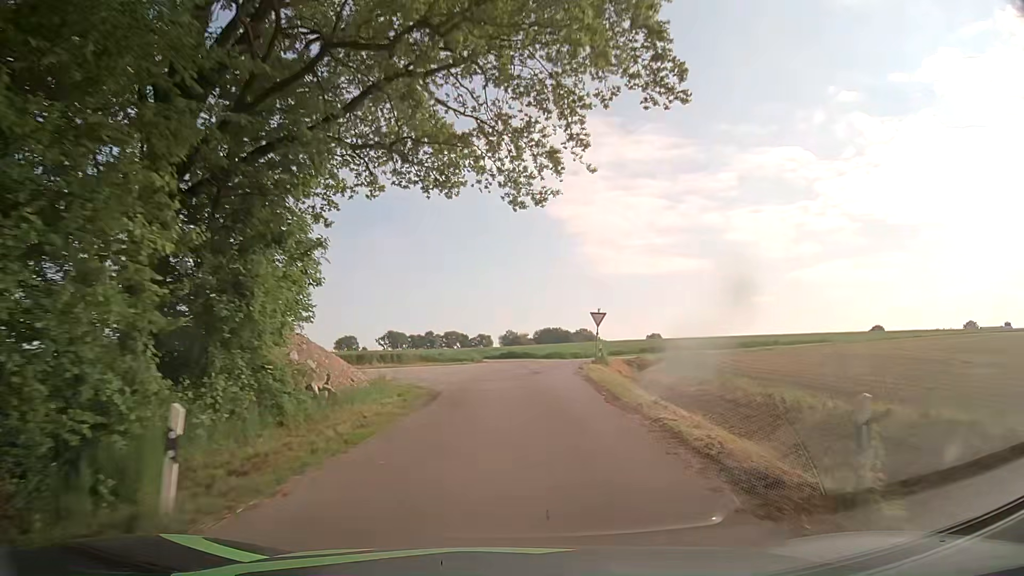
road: unclassified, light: Day
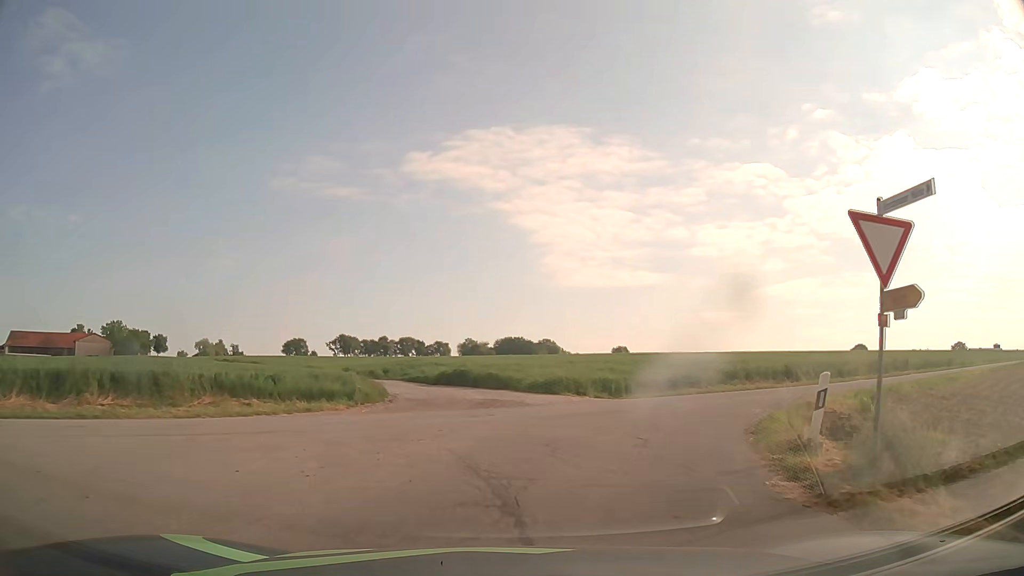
(+0.6, +27.0) m; +4°
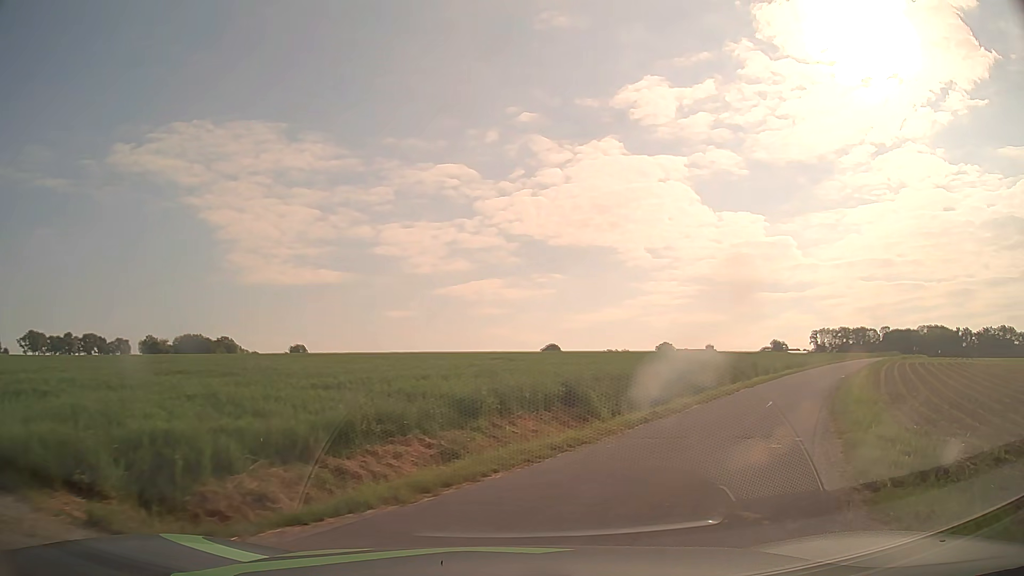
(+2.7, +13.5) m; +27°
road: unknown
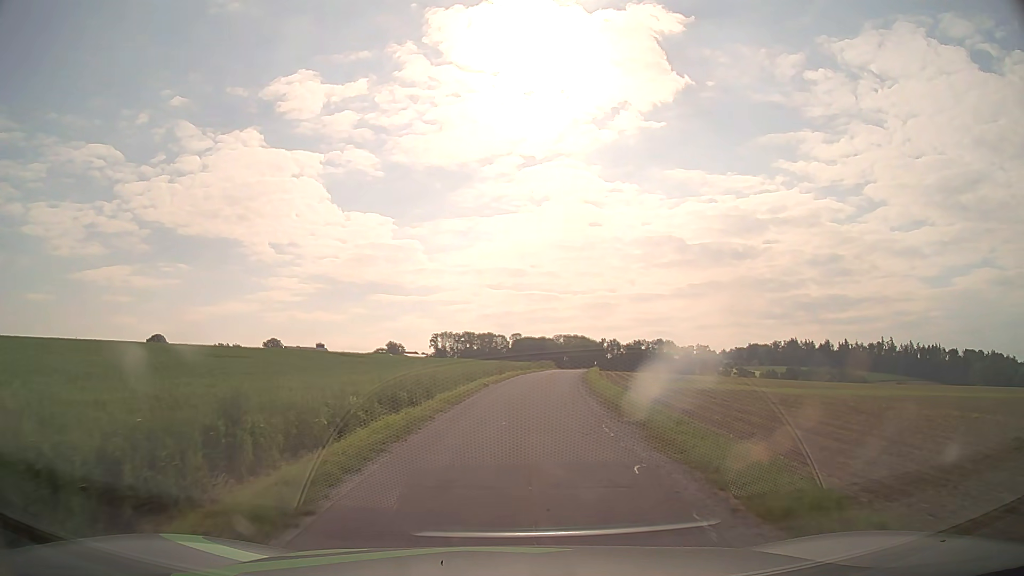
(+11.0, +25.2) m; +34°
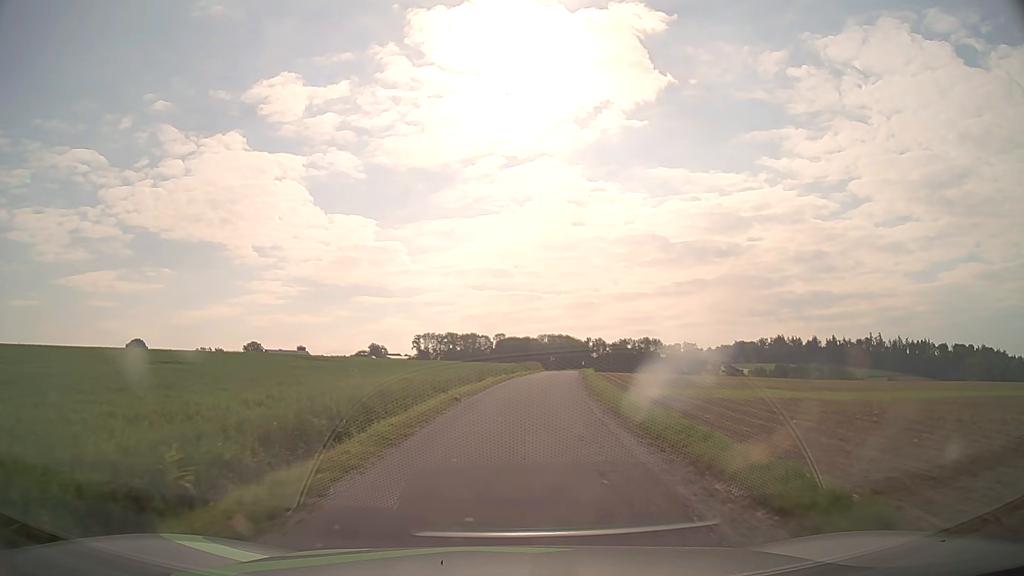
(+0.1, +7.2) m; +1°
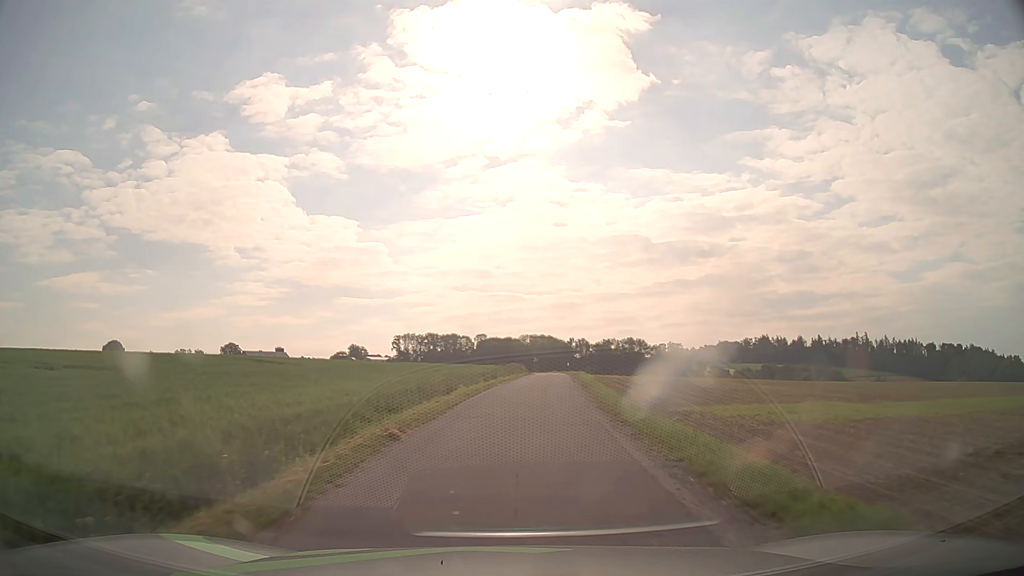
(+0.1, +7.7) m; +1°
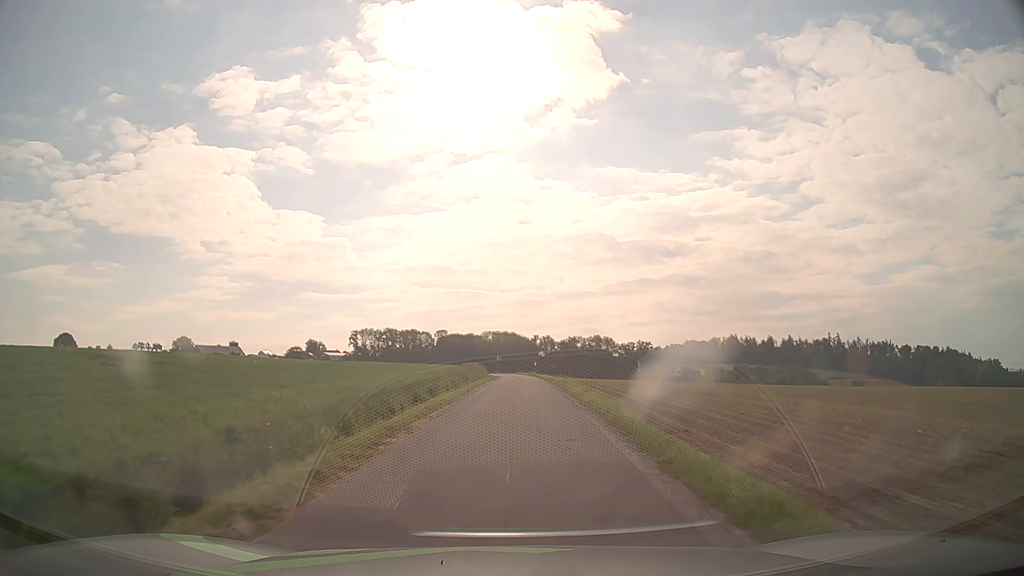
(+0.5, +17.1) m; +3°
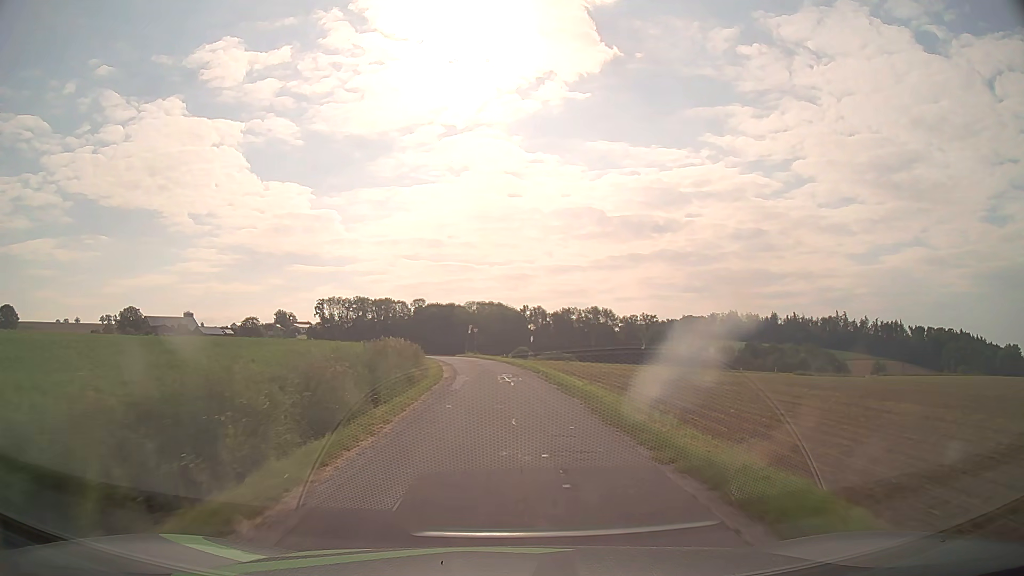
(+0.9, +46.5) m; +1°
